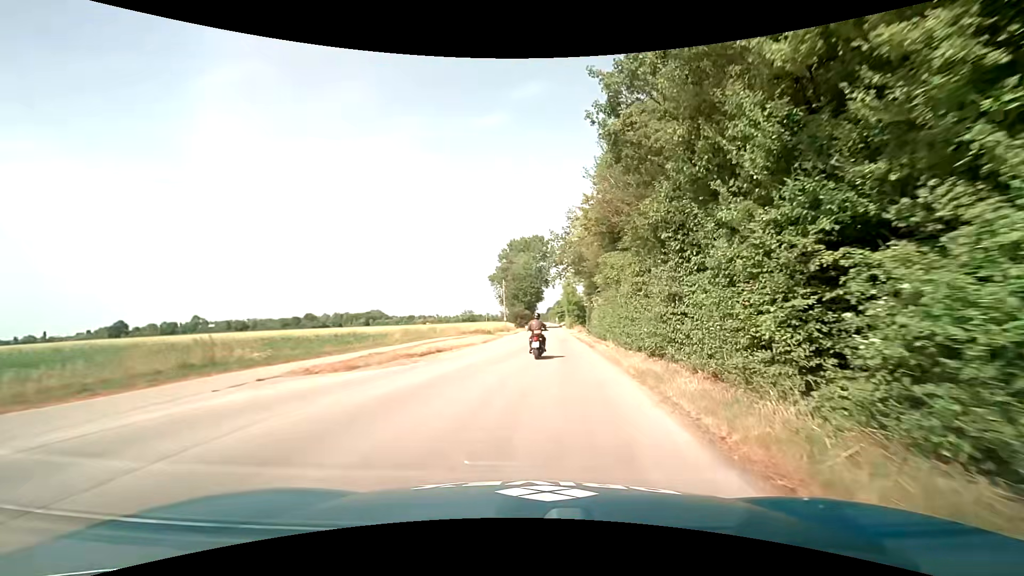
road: tertiary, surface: asphalt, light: Day
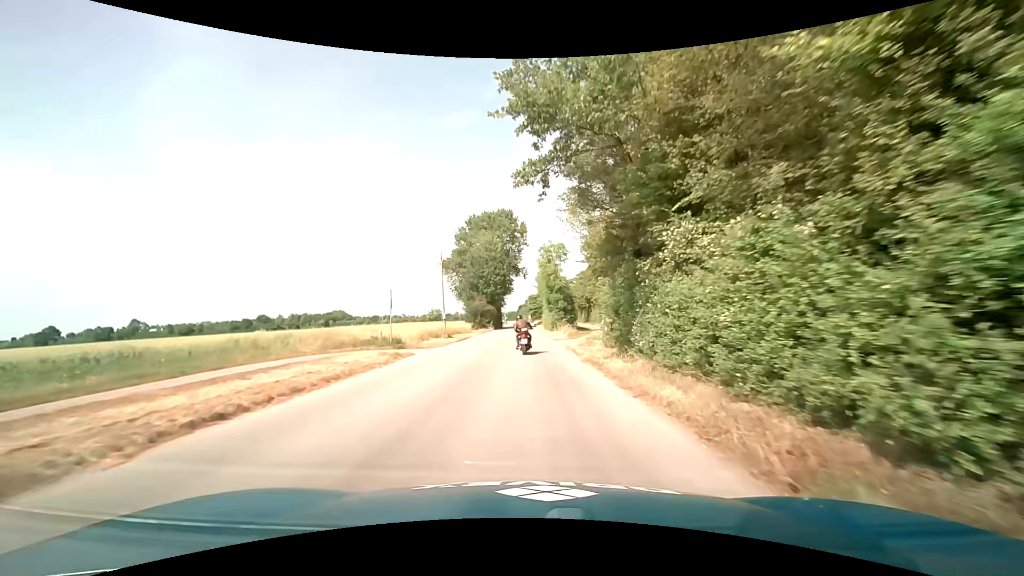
(+1.5, +26.0) m; +4°
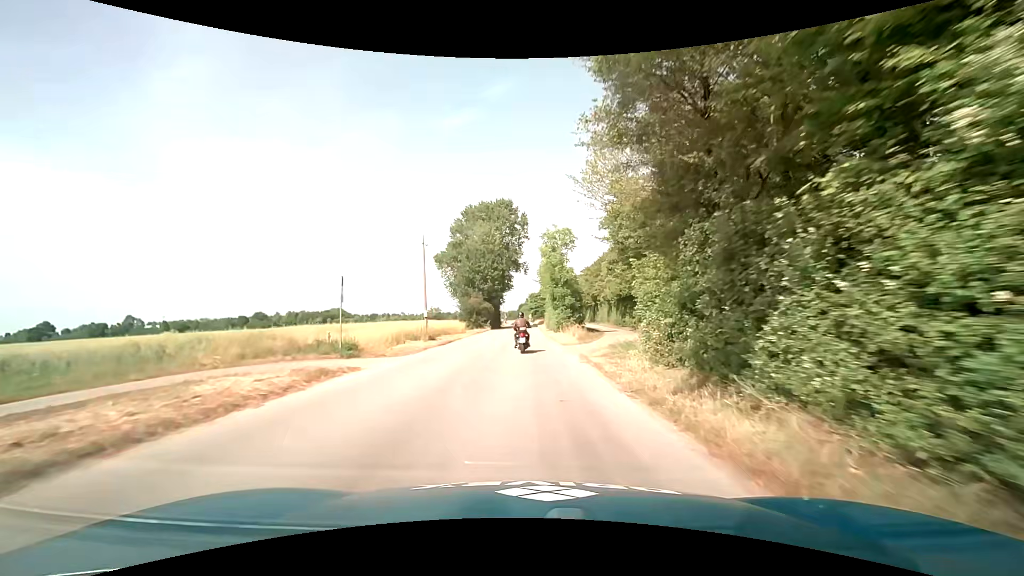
(0.0, +6.9) m; 0°
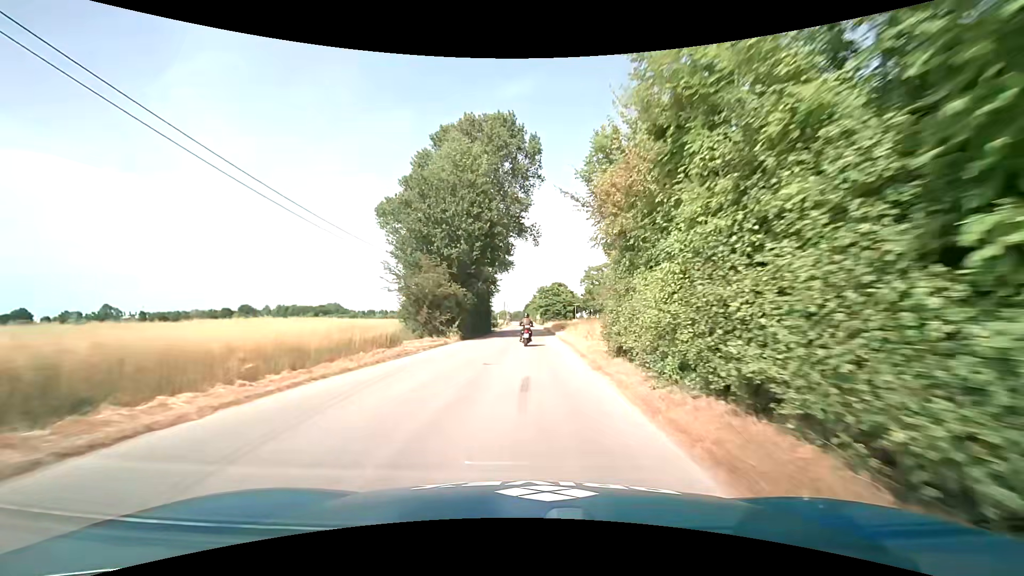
(-0.3, +35.3) m; -1°
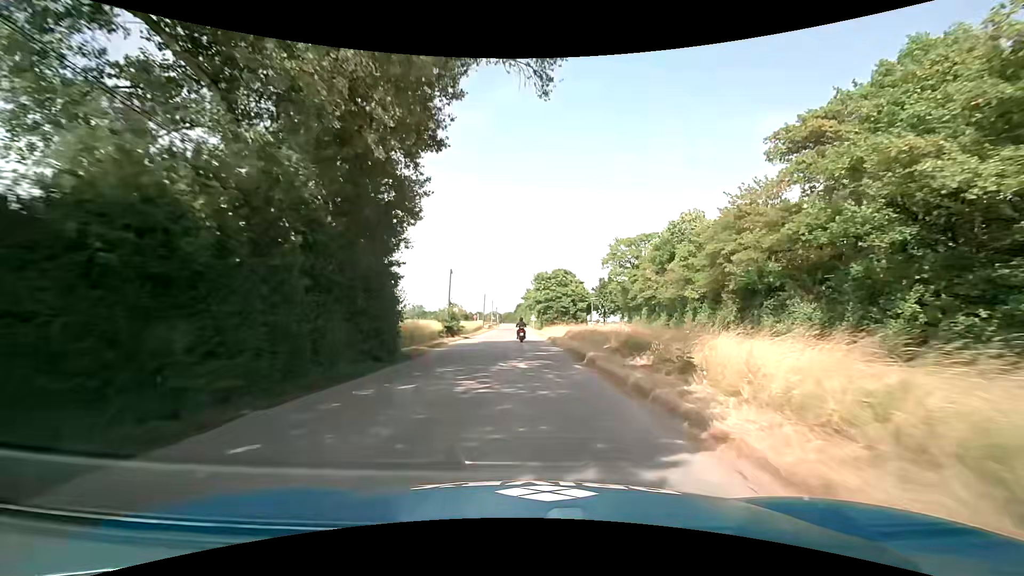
(0.0, +37.1) m; +1°
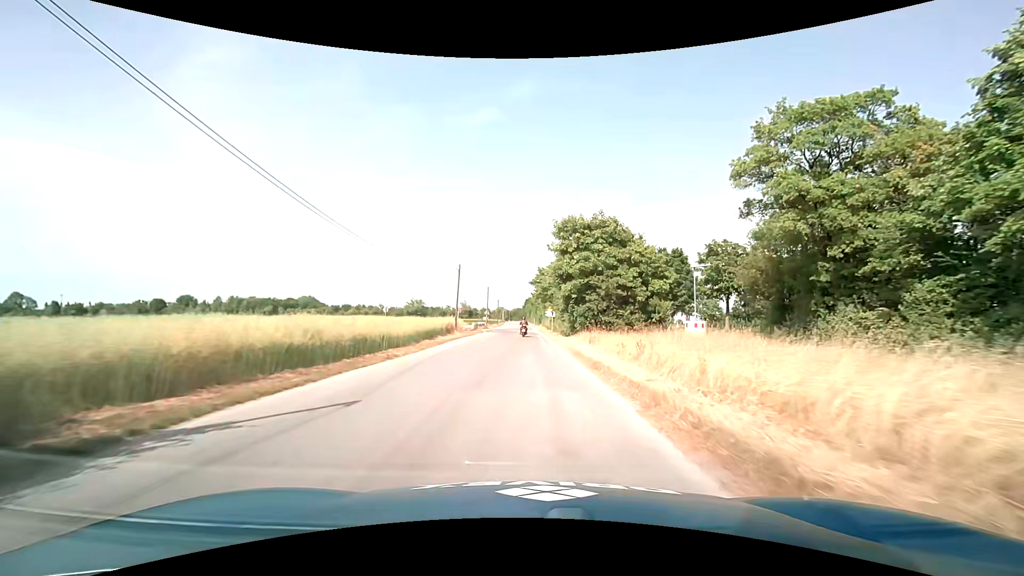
(-0.6, +38.5) m; -1°
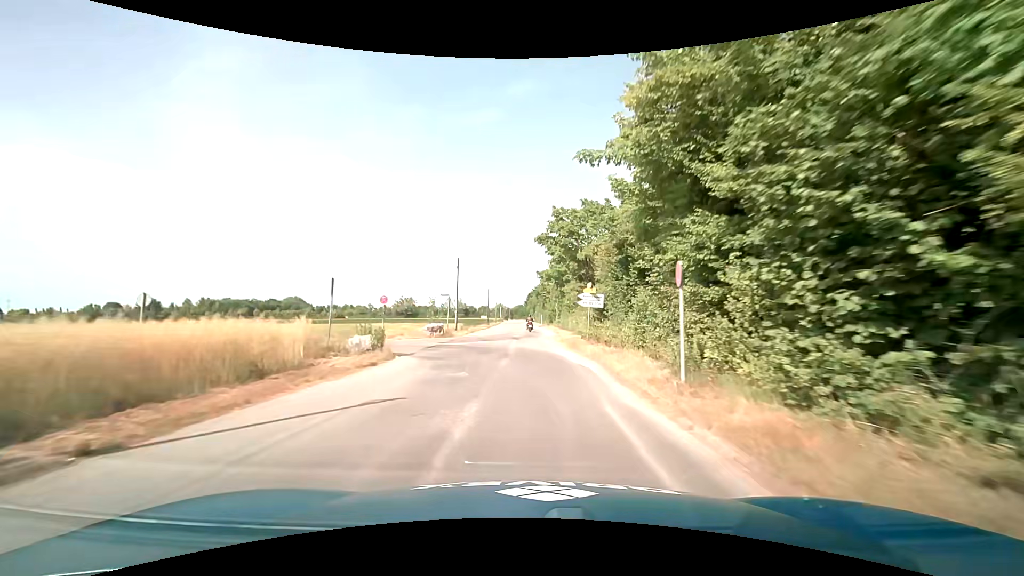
(-0.3, +37.7) m; -1°
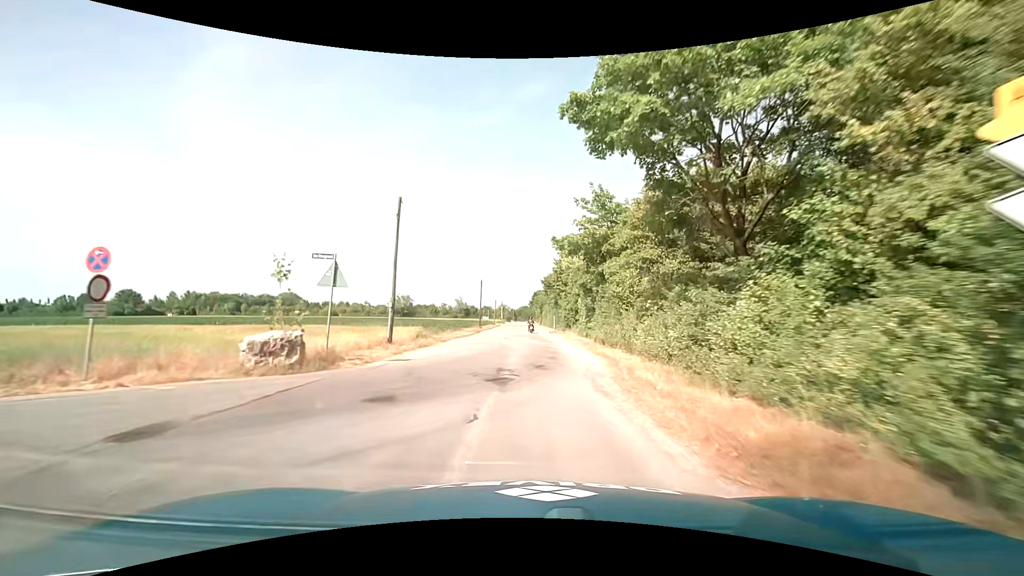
(-0.1, +22.1) m; -1°
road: service
(0, +10) (0, +20) (0, +30) (0, +40) (0, +50) (0, +60) (0, +70) (0, +80) (-1, +90) (-1, +100) m
